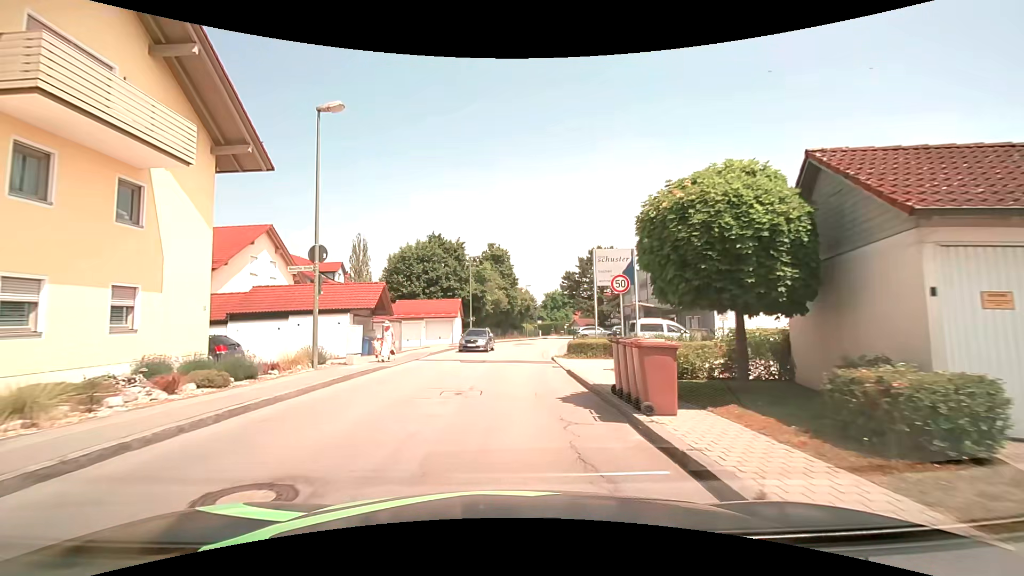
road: unclassified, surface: asphalt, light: Day
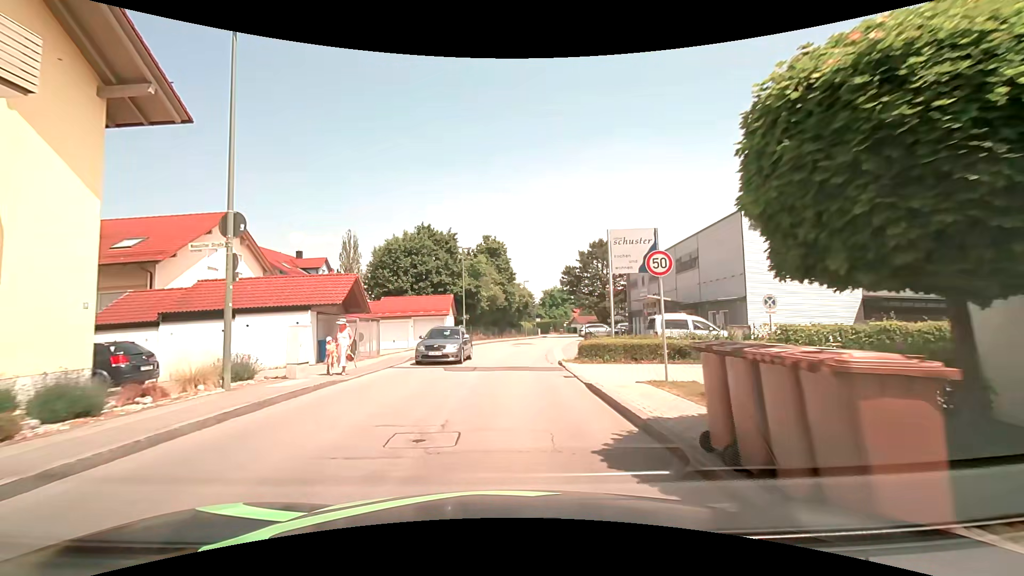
(0.0, +4.4) m; 0°
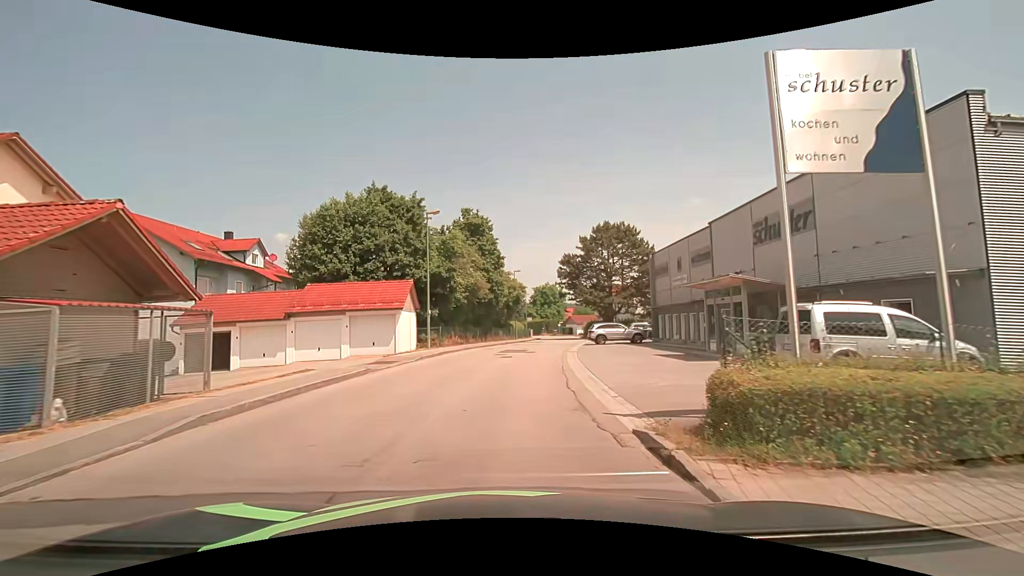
(+0.1, +13.4) m; +1°
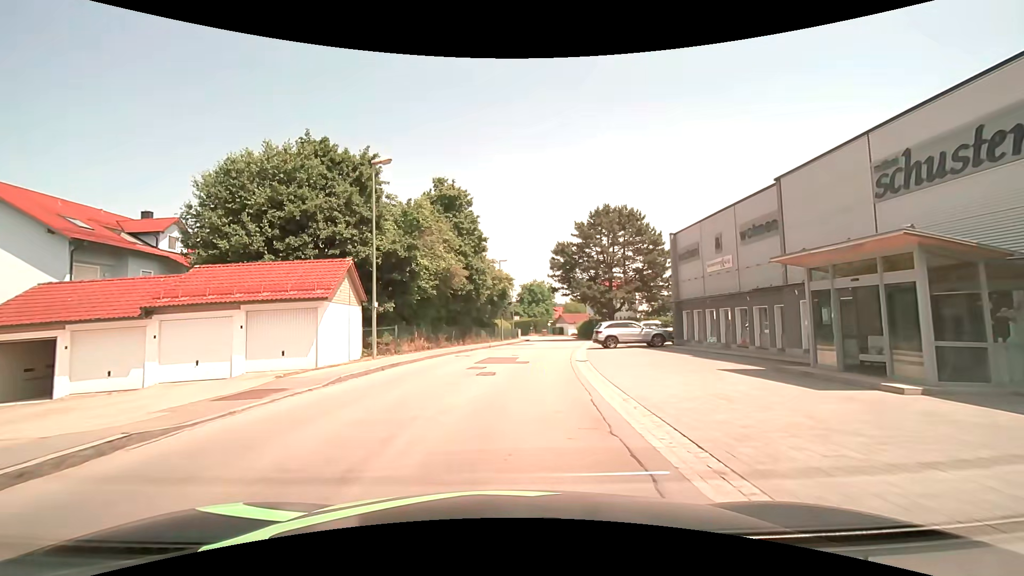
(+0.1, +9.0) m; +1°
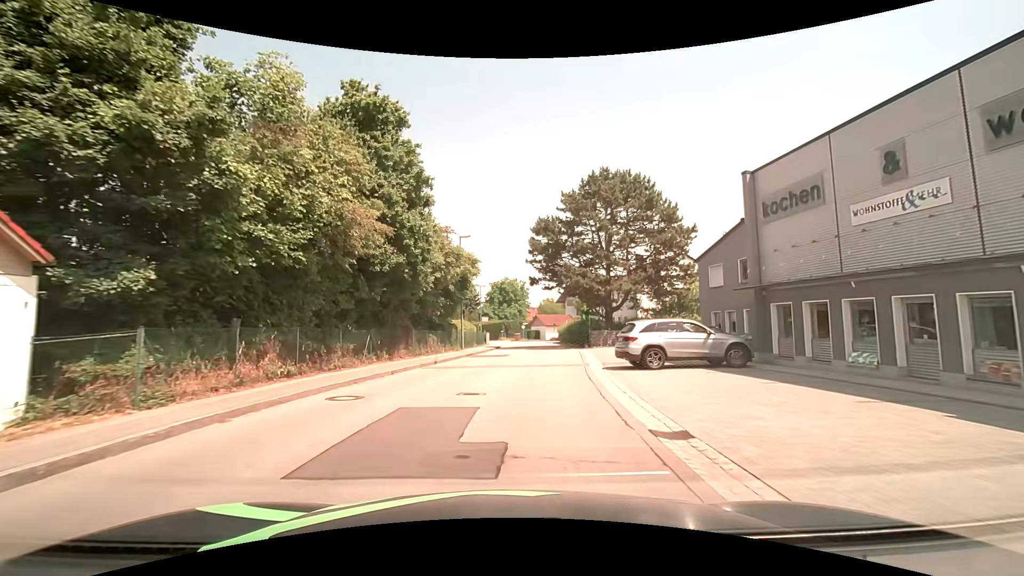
(+0.4, +14.5) m; +3°
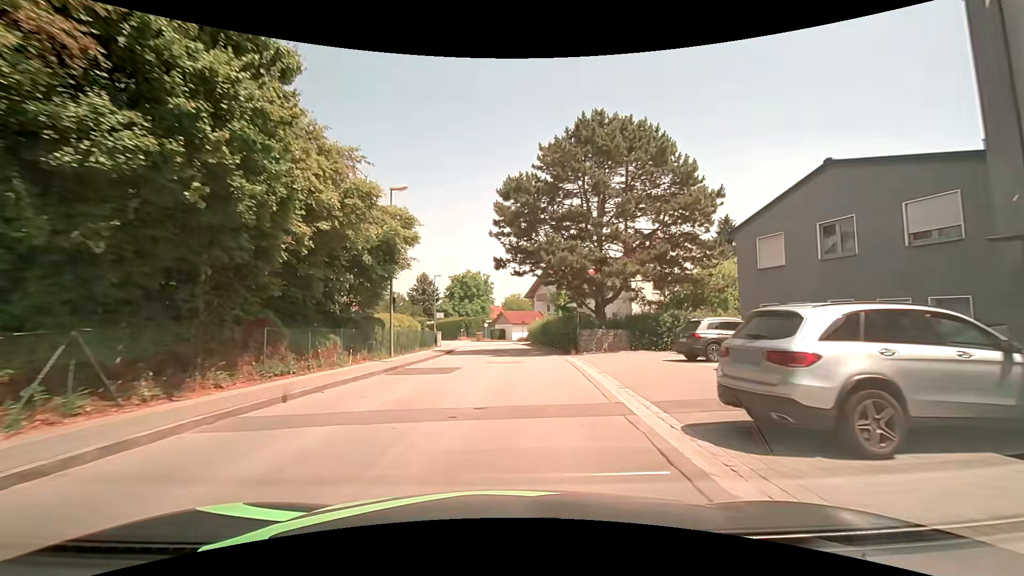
(+0.4, +11.7) m; +4°
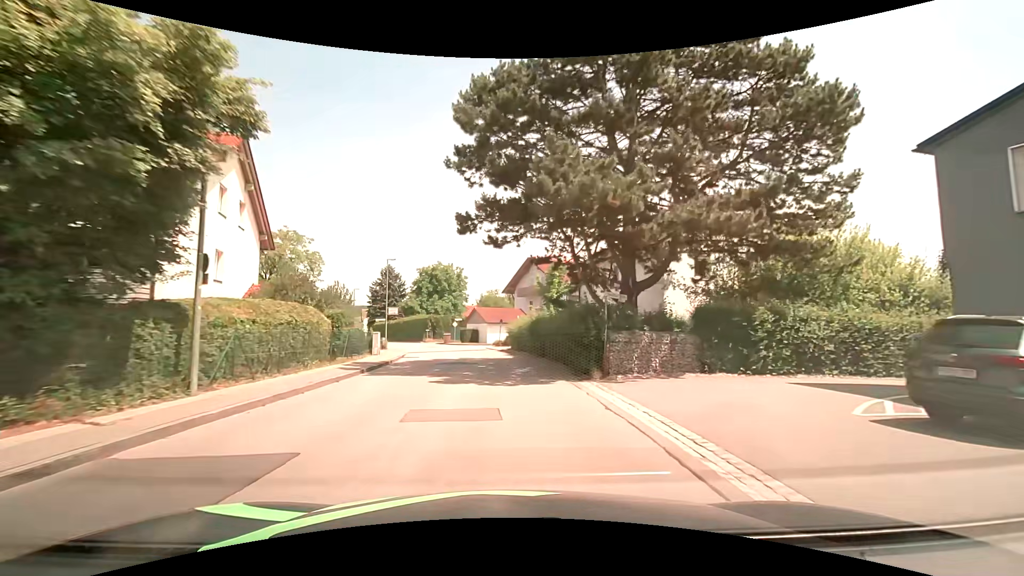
(+0.3, +13.1) m; +3°
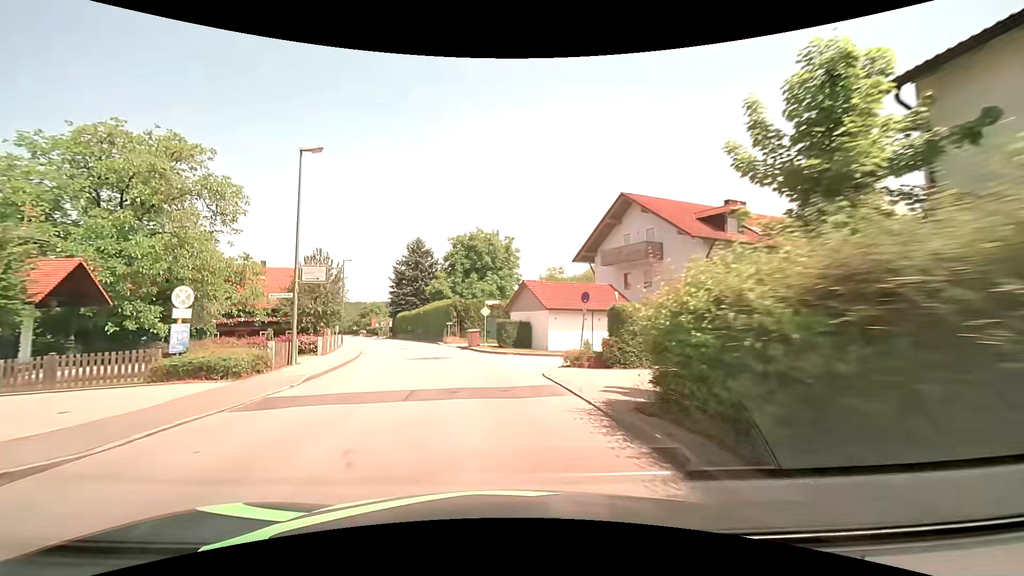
(-0.7, +28.2) m; -6°
(0, +10) (-2, +20) (-4, +30) (-7, +39) (-10, +49) (-13, +58) (-16, +68) (-20, +77) (-23, +86) (-27, +96) m
